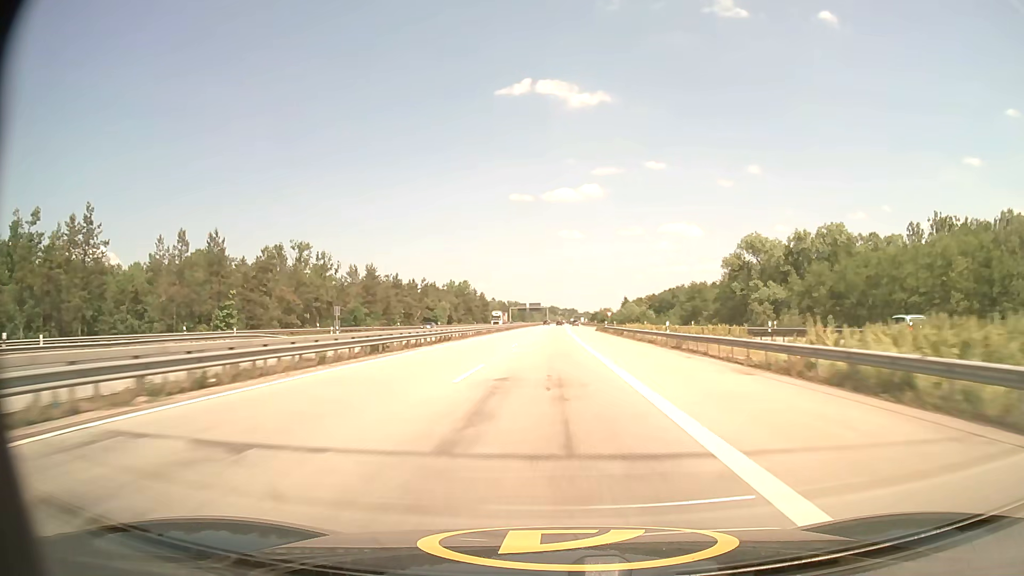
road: motorway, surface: asphalt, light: Day
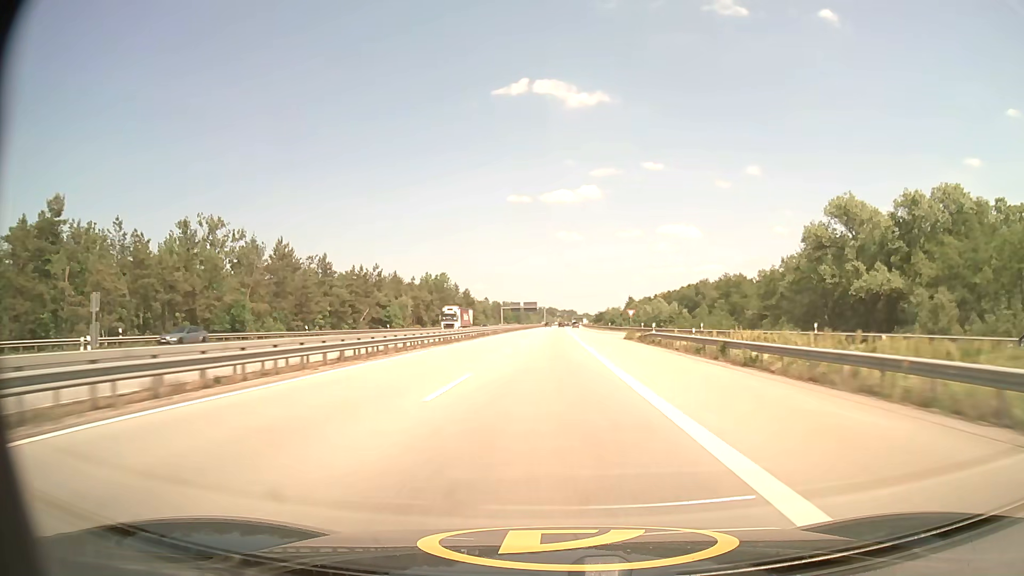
(+0.1, +41.3) m; 0°
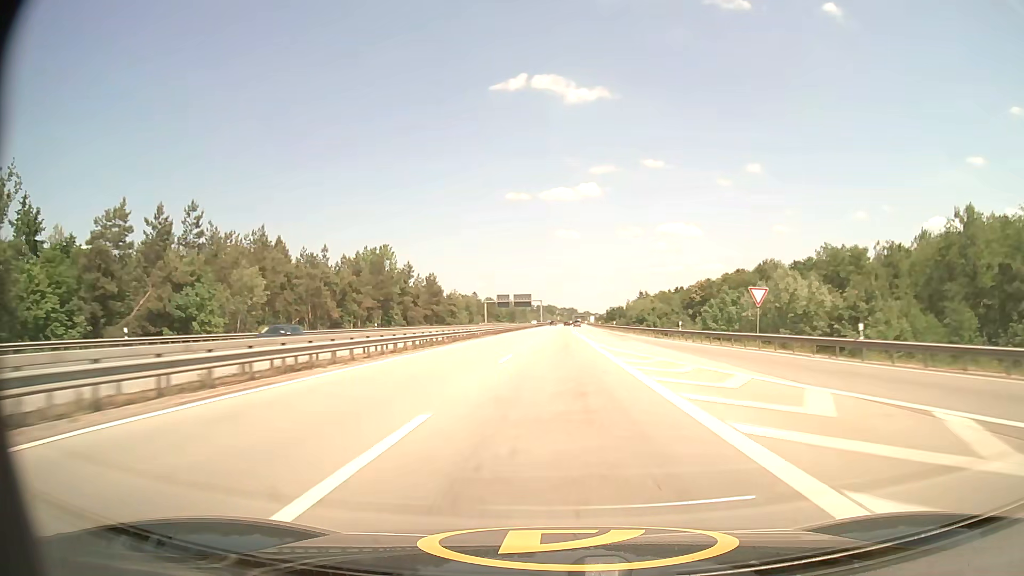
(0.0, +62.2) m; 0°
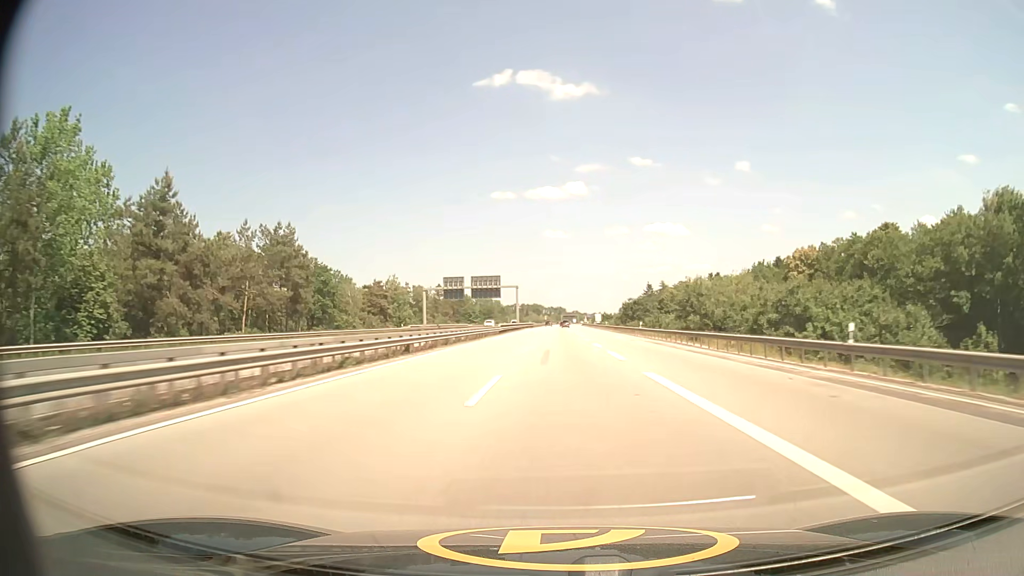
(+0.4, +83.1) m; +1°
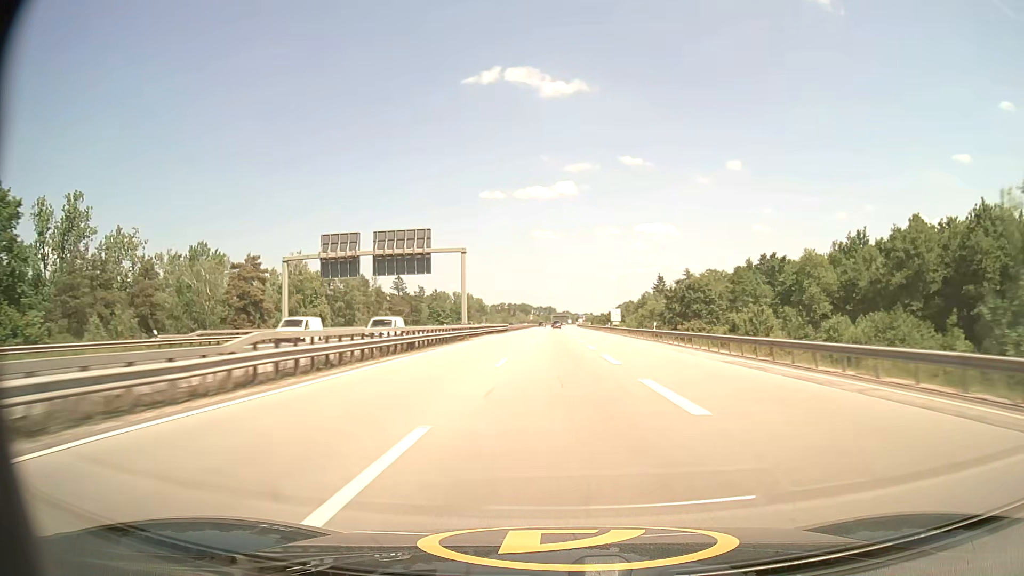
(+0.6, +62.3) m; +1°
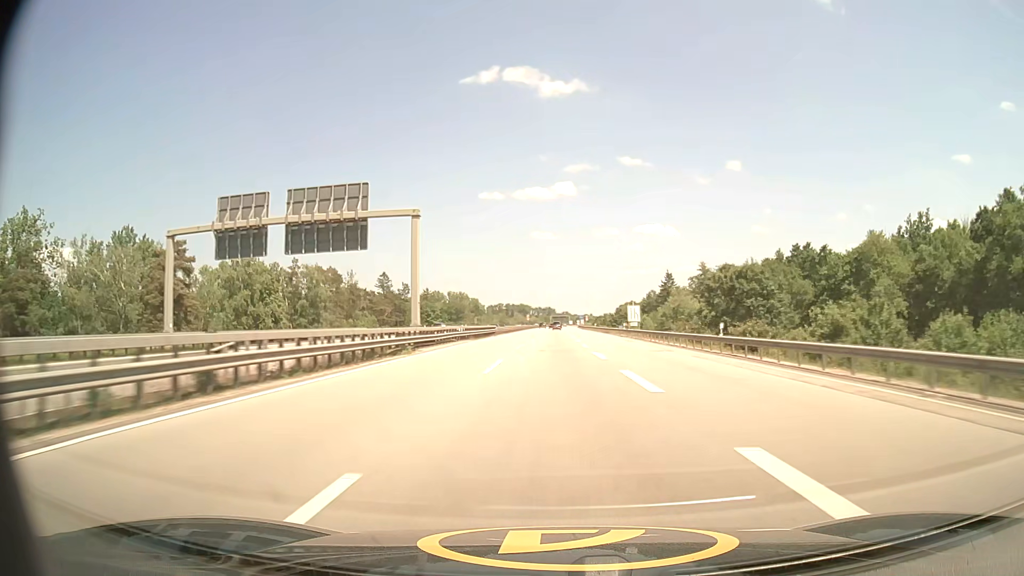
(0.0, +20.8) m; 0°
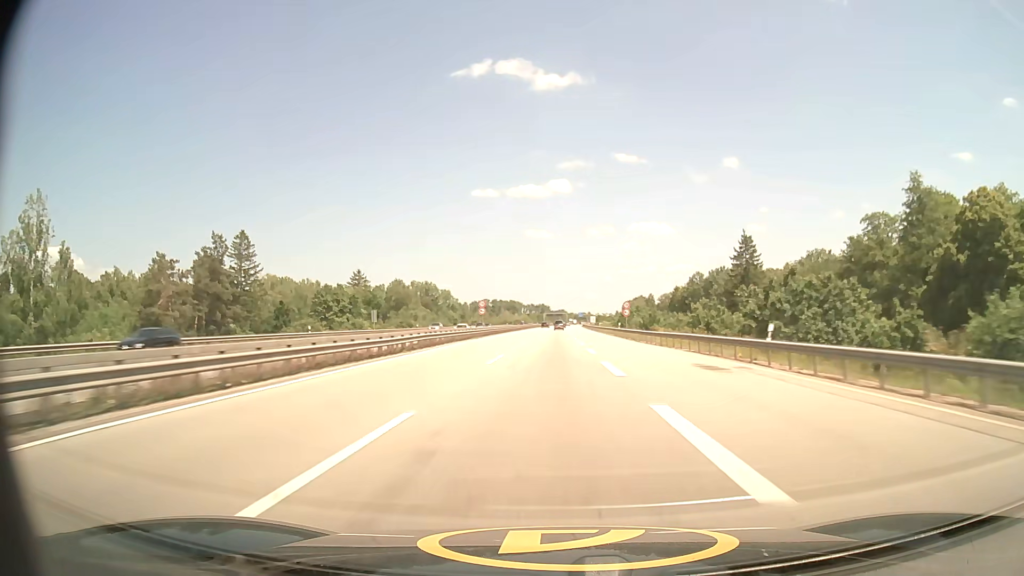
(+0.5, +104.4) m; 0°
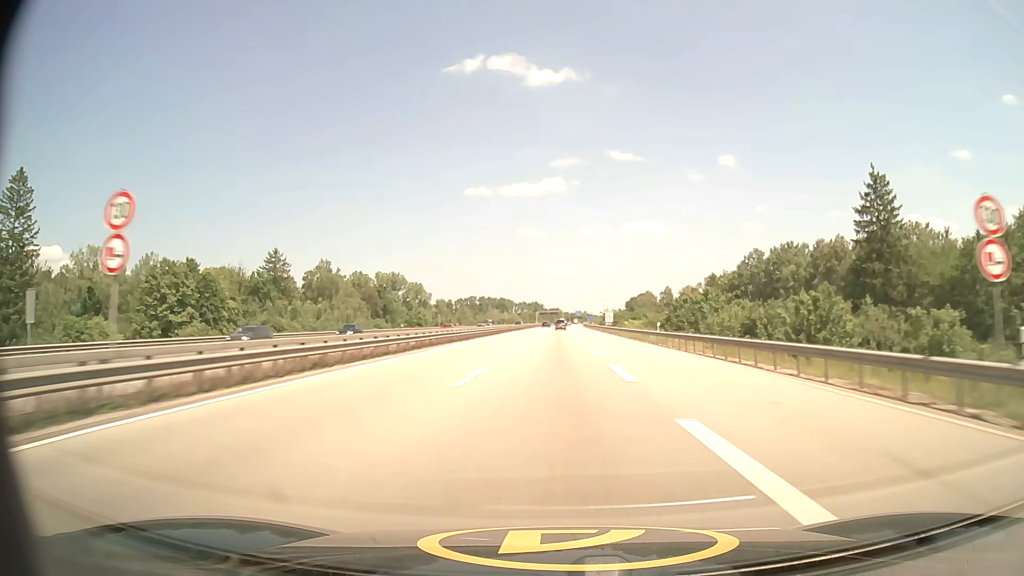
(+0.2, +62.0) m; 0°
